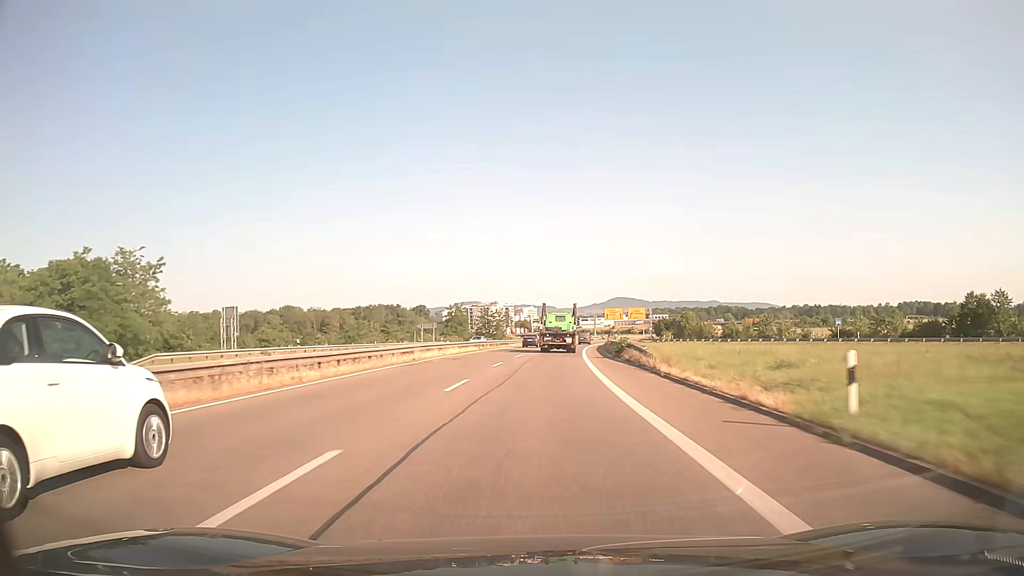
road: trunk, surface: asphalt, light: Day
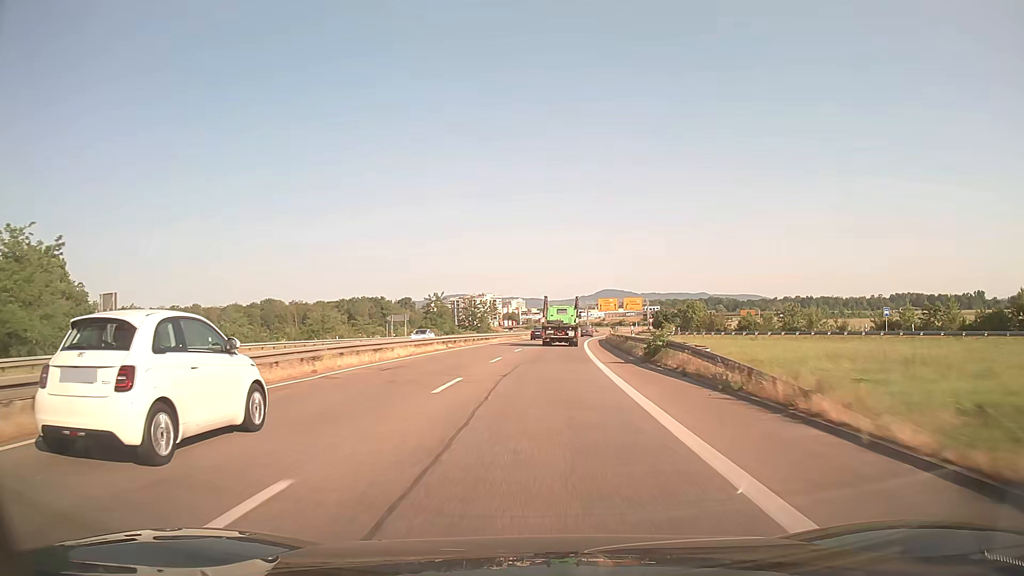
(+0.1, +13.8) m; +1°
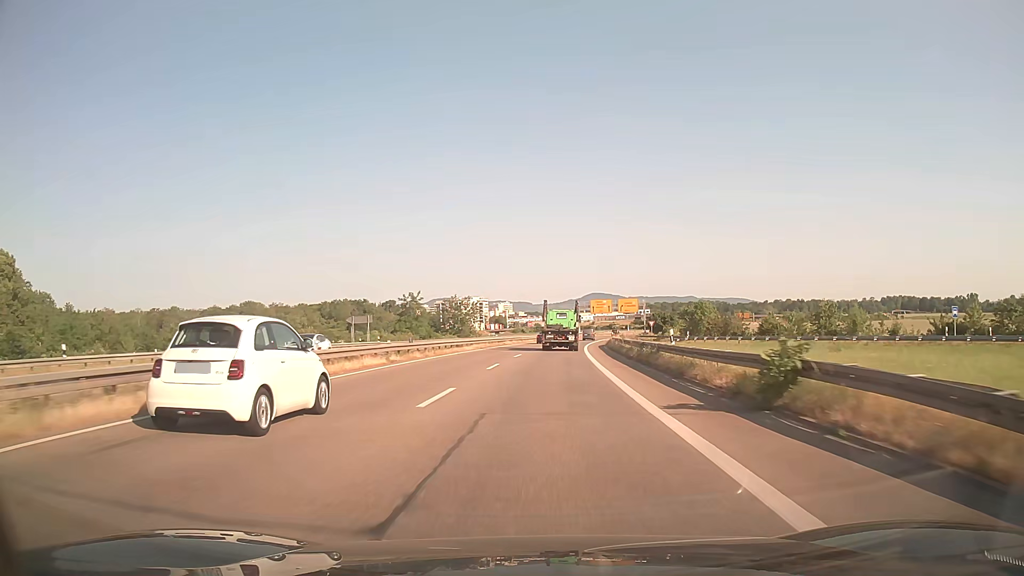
(+0.1, +13.8) m; +1°
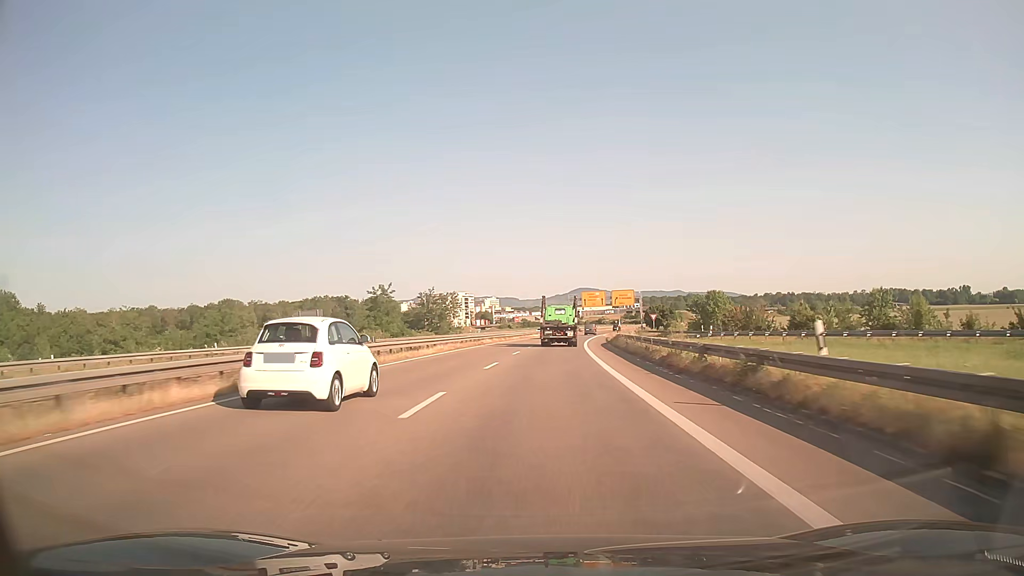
(+0.1, +13.7) m; +1°
